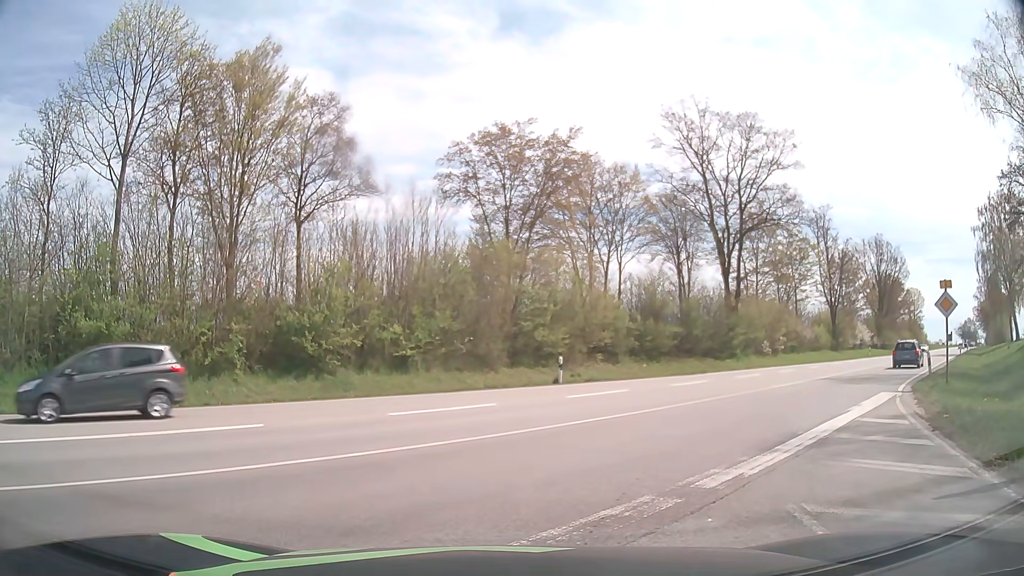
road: primary_link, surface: asphalt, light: Day
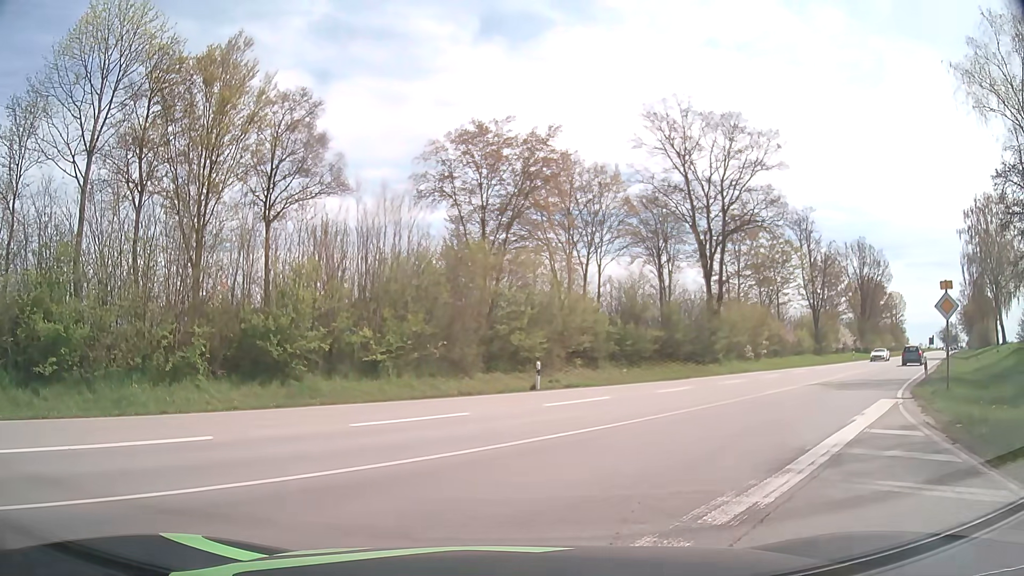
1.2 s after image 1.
(+0.1, +1.3) m; +4°
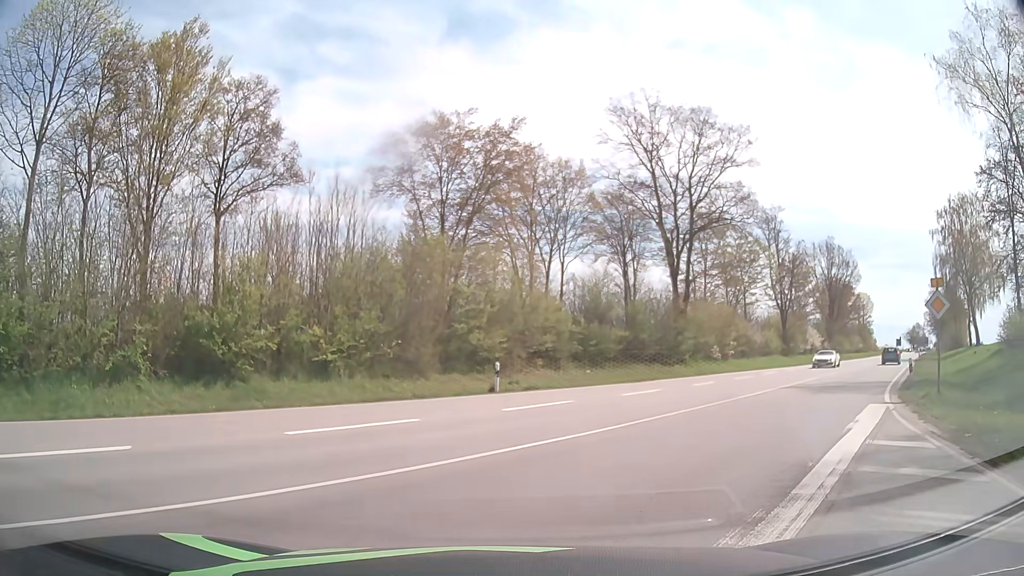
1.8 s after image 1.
(0.0, +1.5) m; +4°
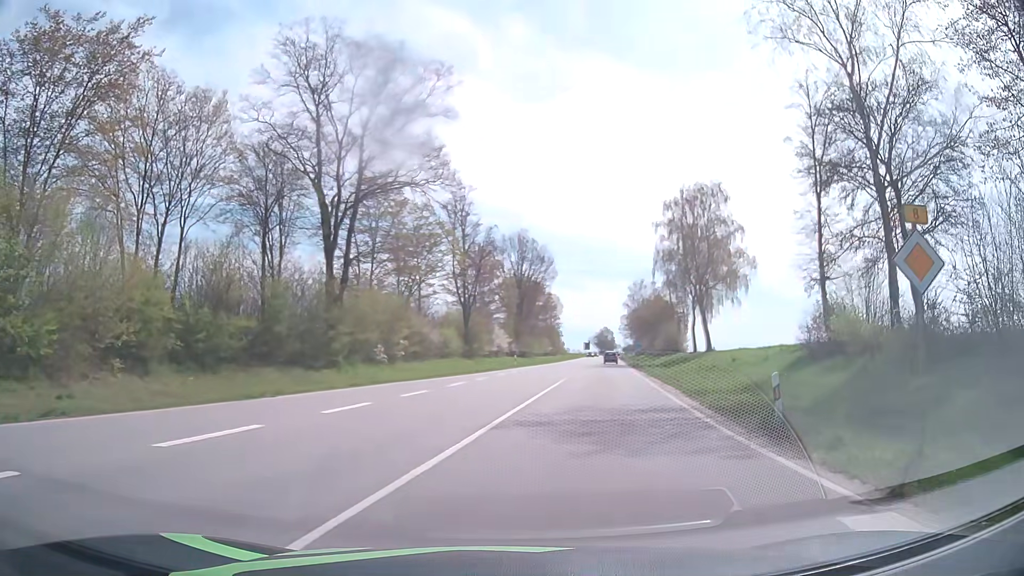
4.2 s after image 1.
(+3.1, +11.7) m; +27°
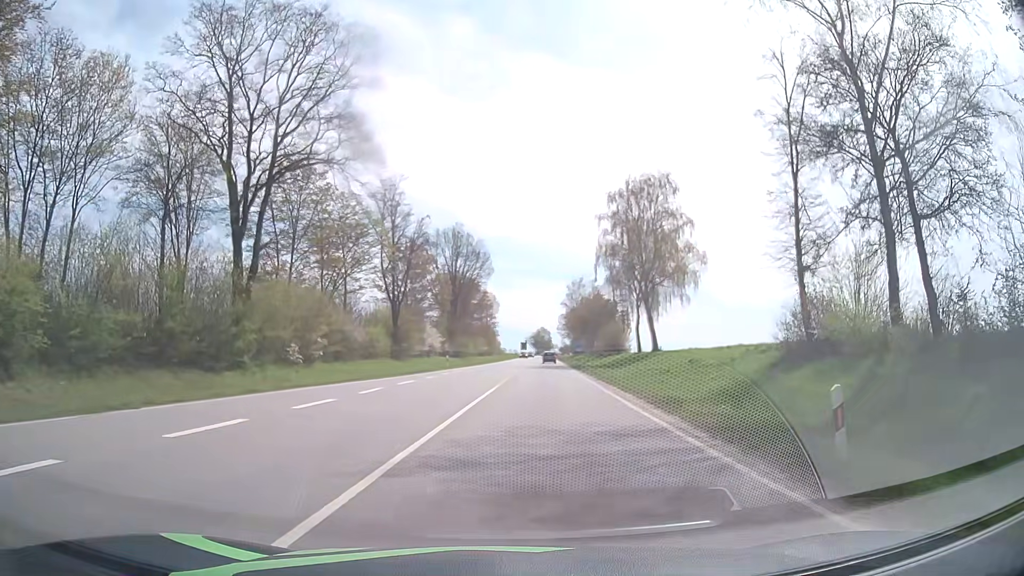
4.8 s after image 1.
(+0.3, +4.6) m; +5°
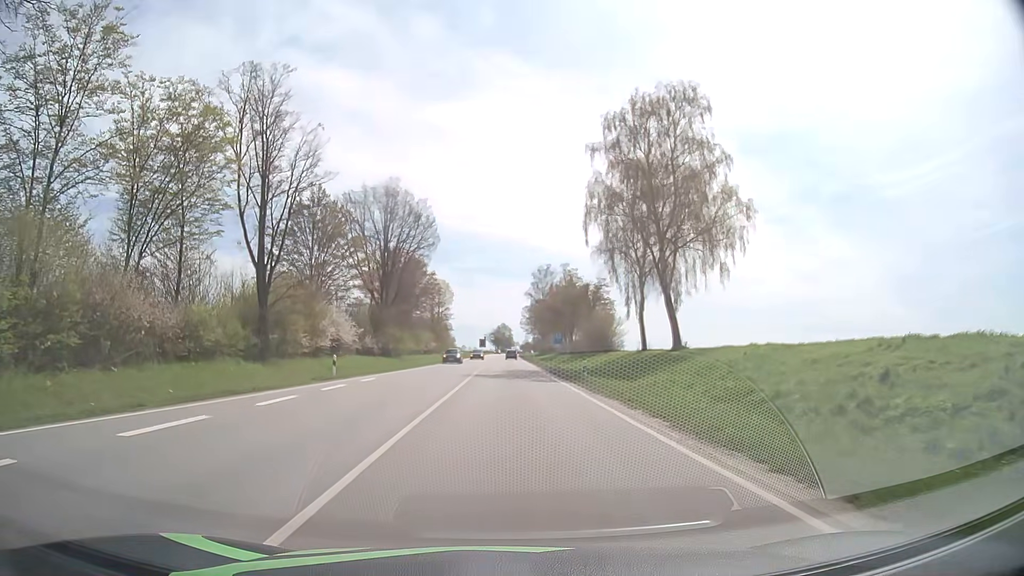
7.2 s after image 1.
(+1.1, +25.0) m; +4°
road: primary
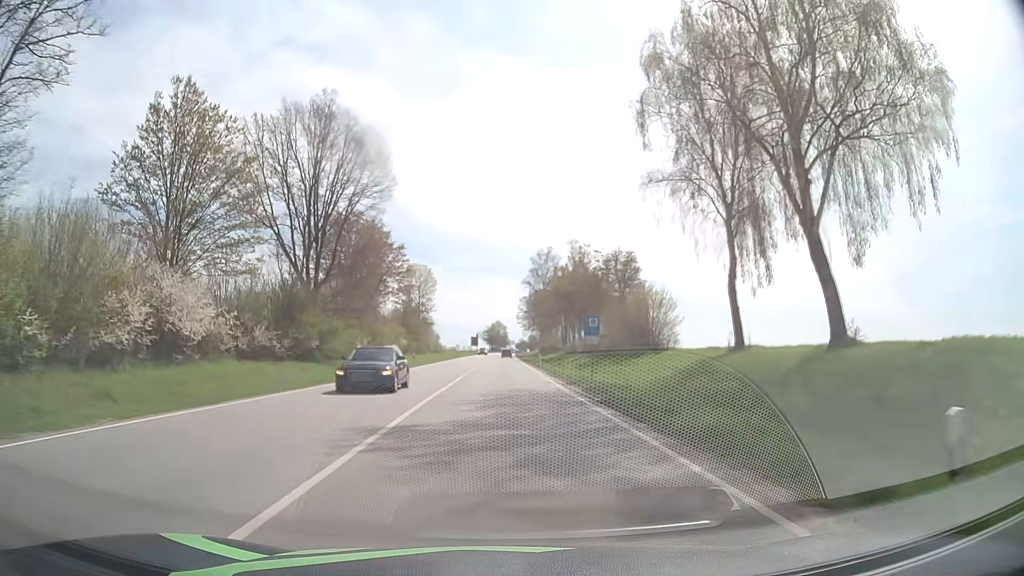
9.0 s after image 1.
(-0.1, +24.9) m; 0°
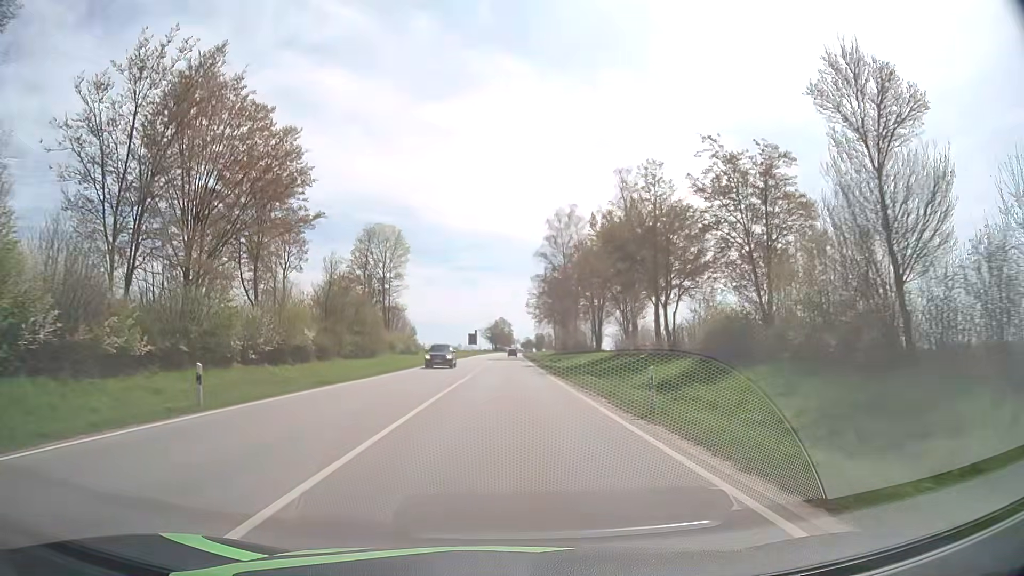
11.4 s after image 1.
(-0.2, +39.5) m; -1°
(0, +10) (0, +20) (0, +30) (0, +40) (+1, +50) (+1, +60) (+1, +70) (+1, +80) (+1, +90) (+1, +100) m
